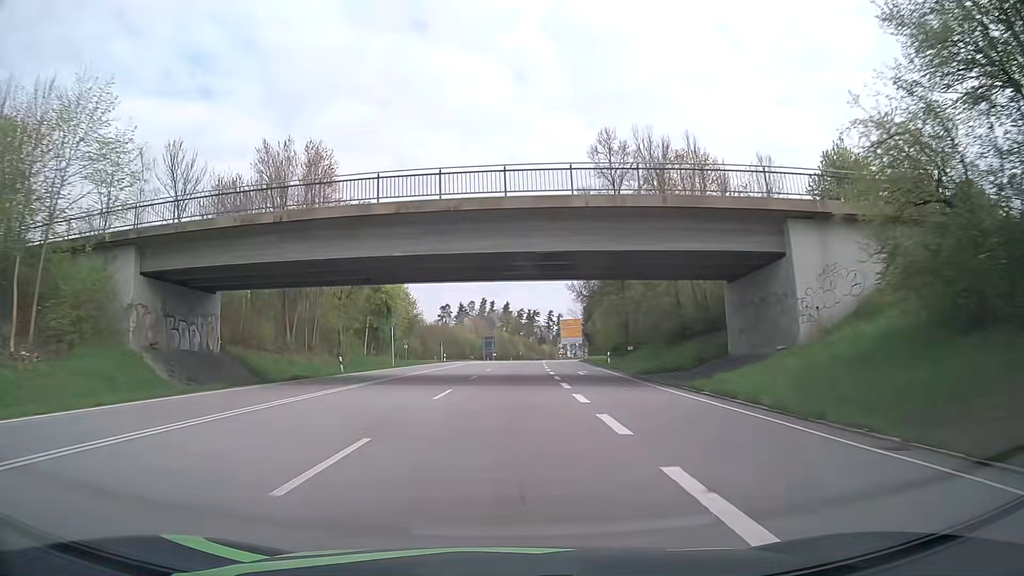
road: primary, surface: asphalt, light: Day
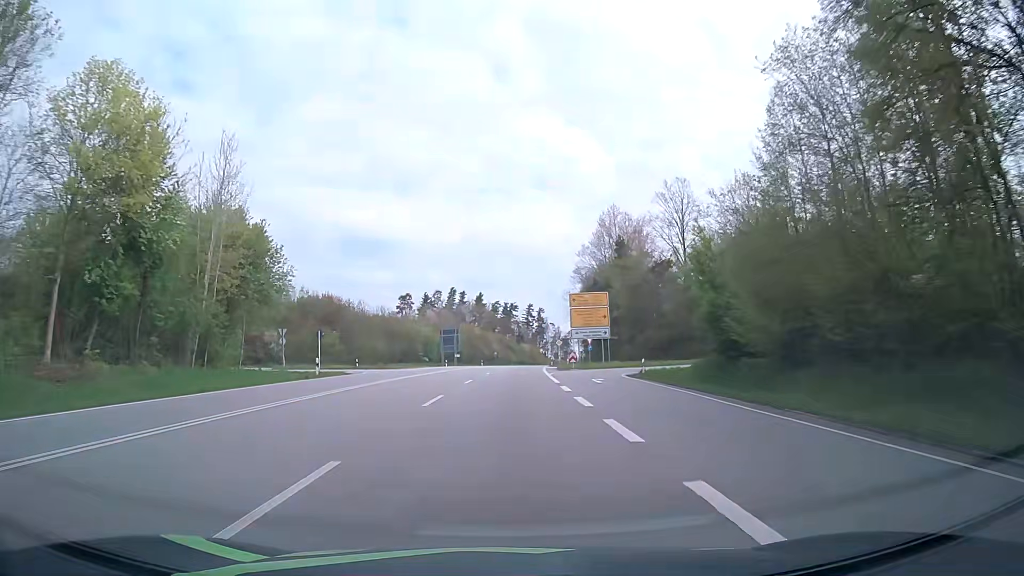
(+0.9, +50.0) m; +2°
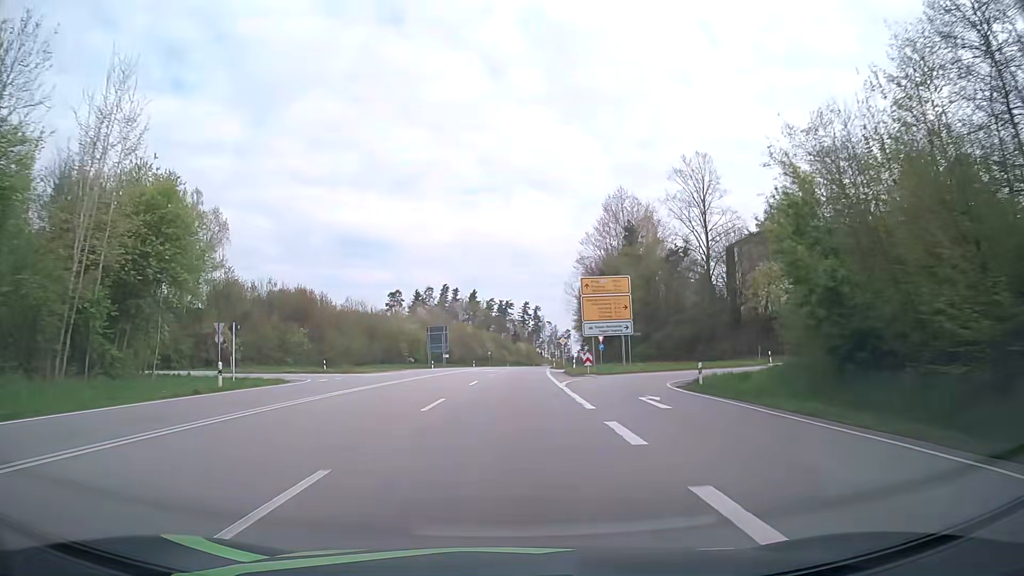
(0.0, +12.5) m; 0°
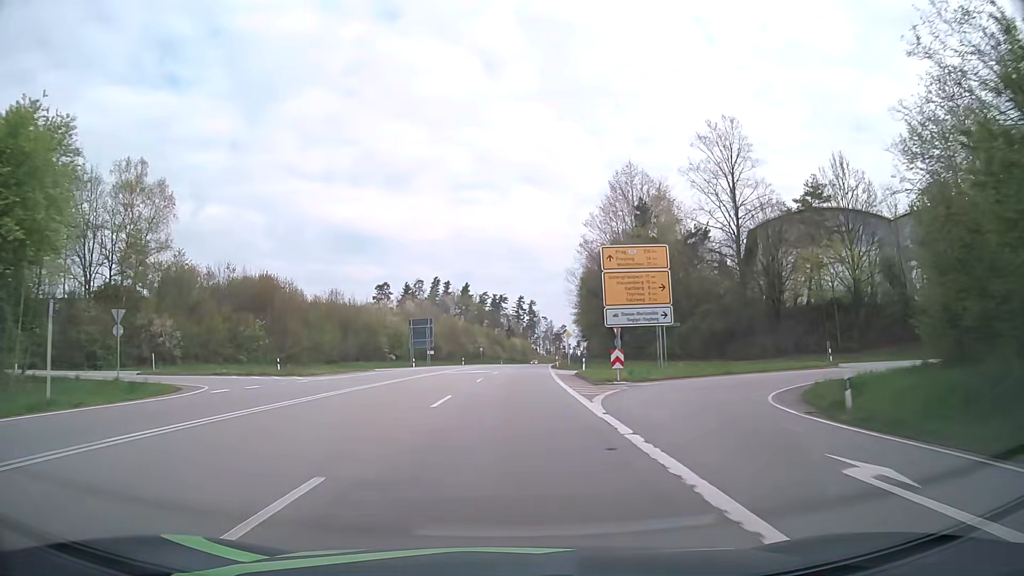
(0.0, +12.5) m; +1°
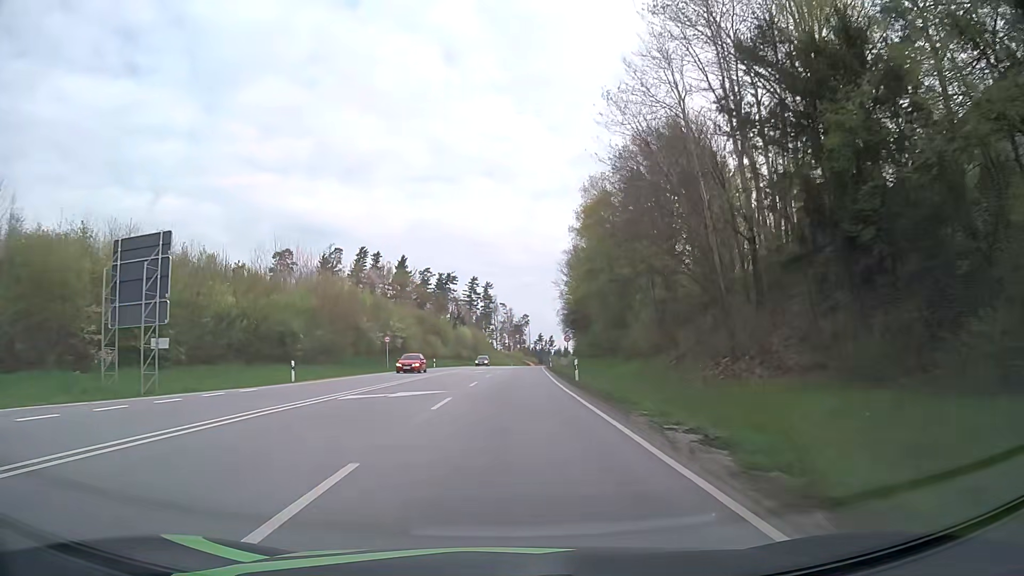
(+1.8, +62.9) m; +4°
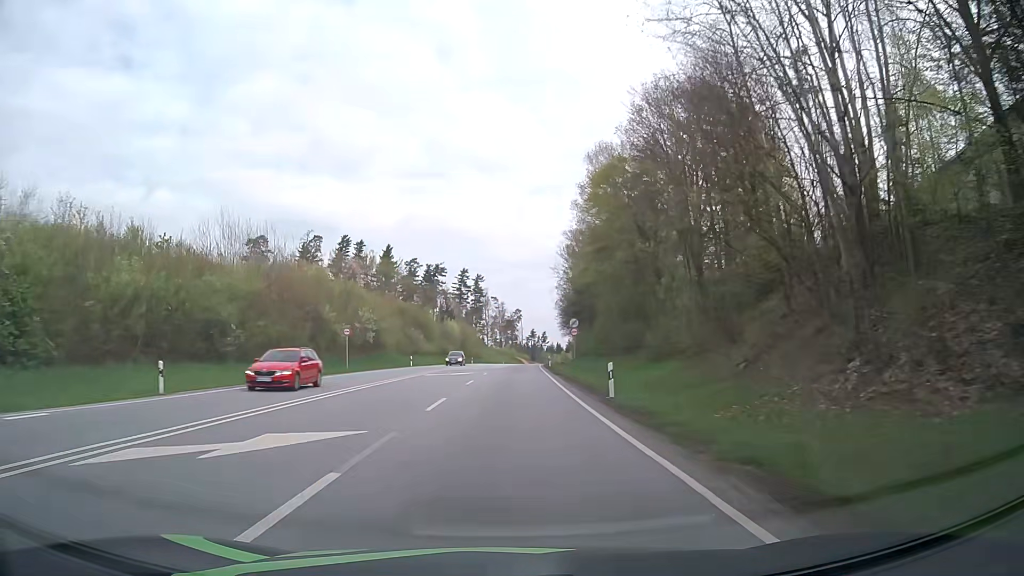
(+0.1, +12.6) m; +1°
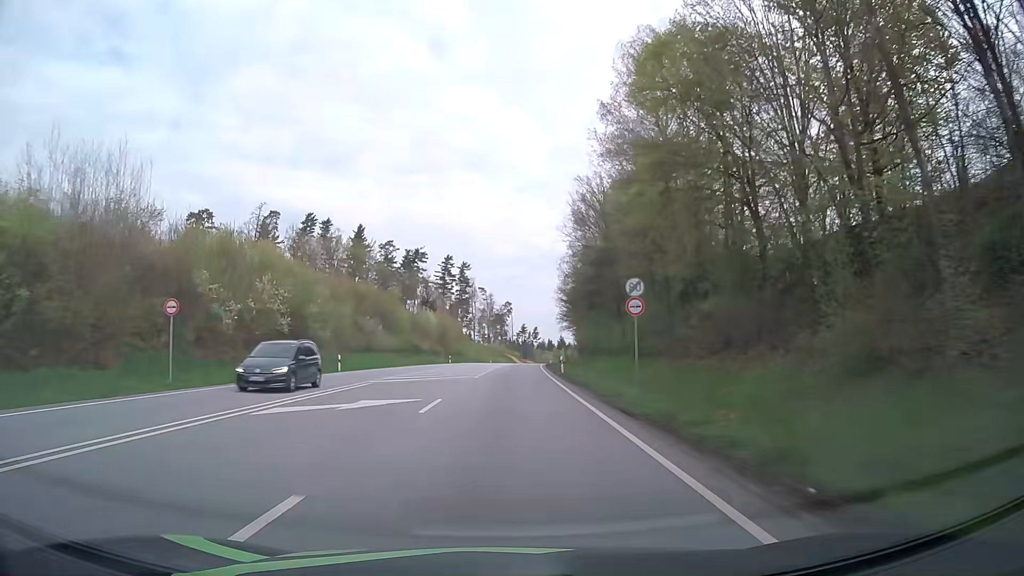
(+0.3, +25.2) m; +1°
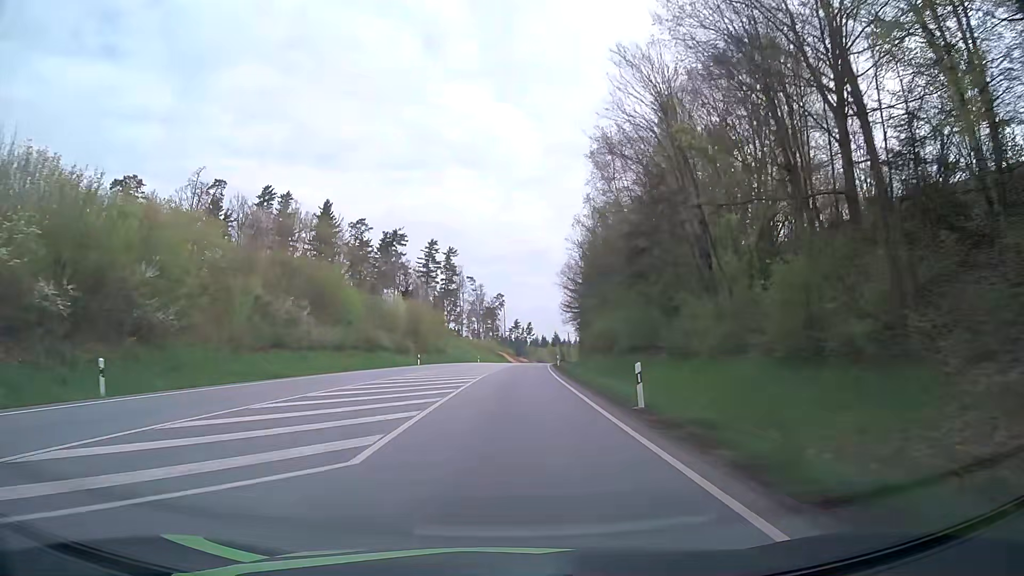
(0.0, +25.2) m; 0°
(0, +10) (0, +20) (0, +30) (+1, +40) (+1, +50) (+2, +60) (+2, +70) (+3, +80) (+4, +90) (+5, +100) m
